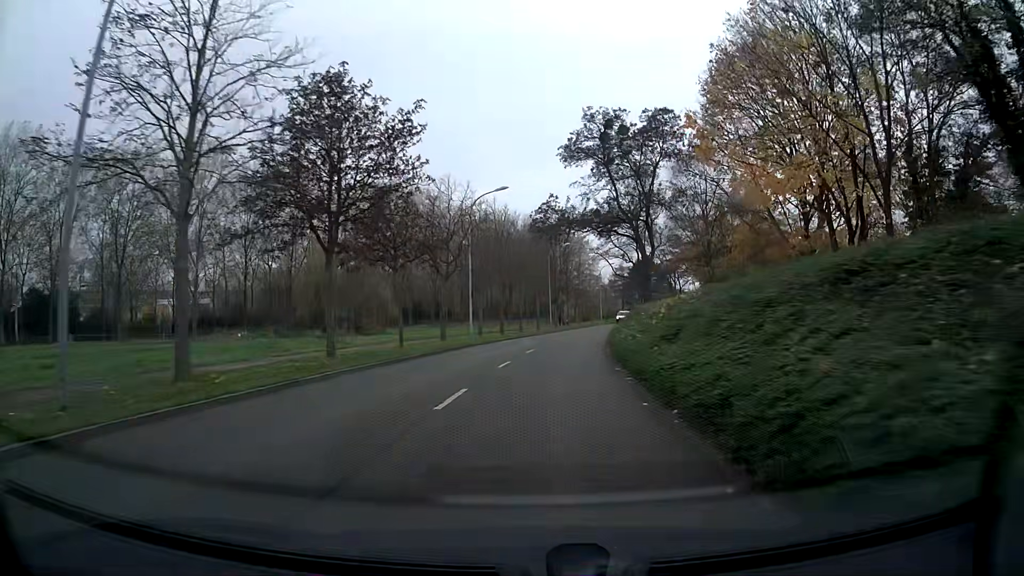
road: tertiary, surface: asphalt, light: Day
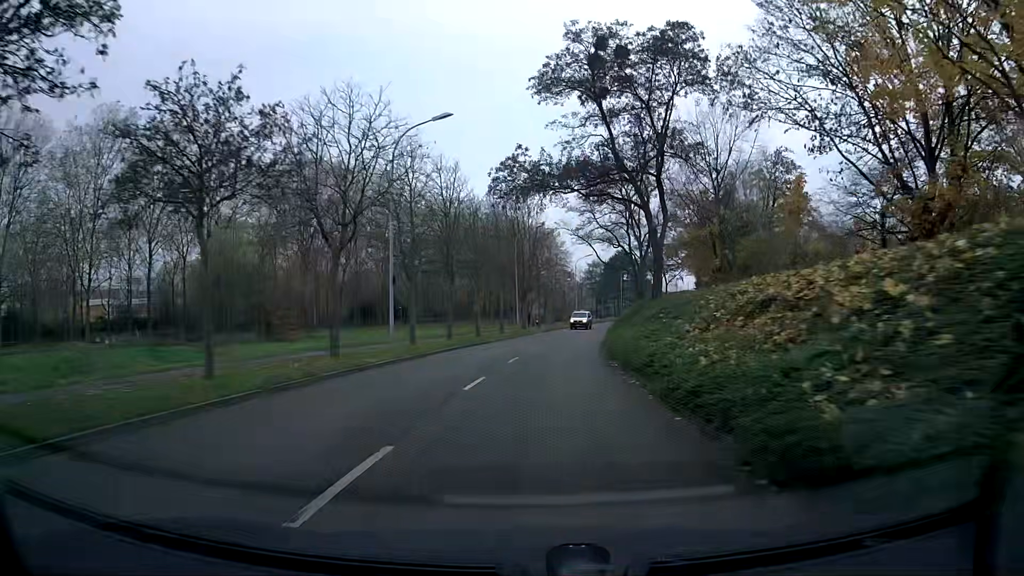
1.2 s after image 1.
(+0.3, +14.9) m; +2°
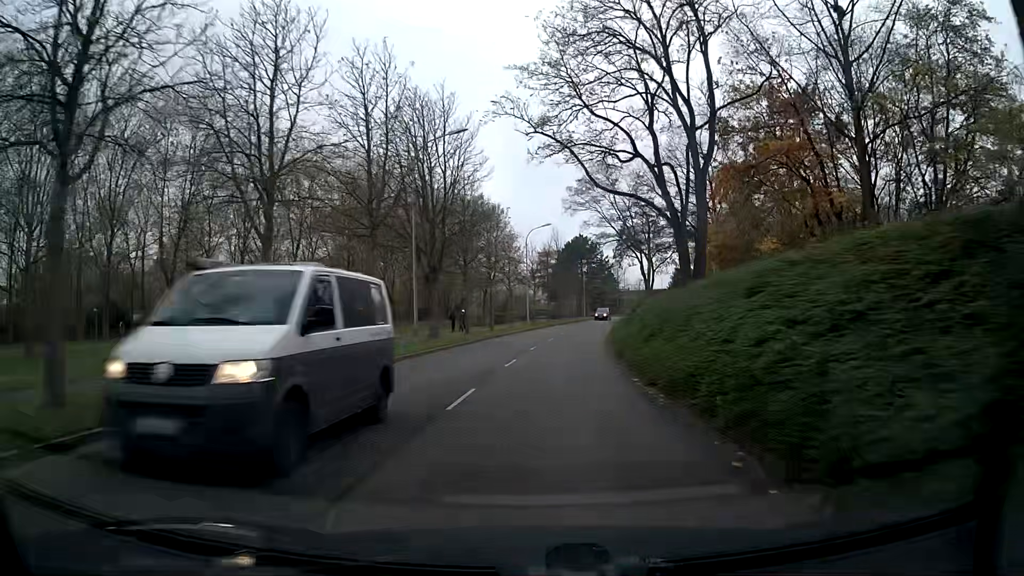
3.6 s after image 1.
(+1.4, +29.8) m; +5°
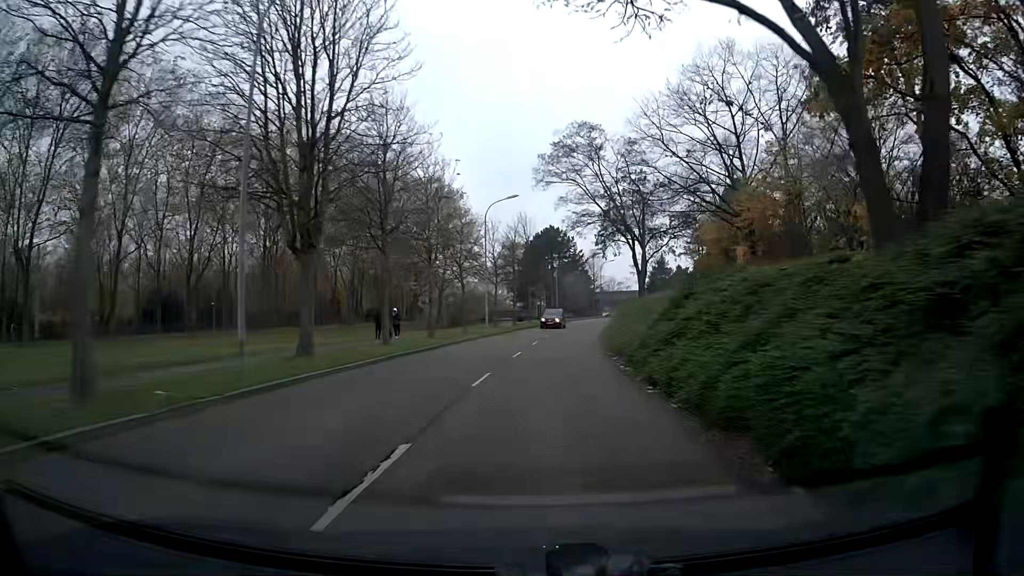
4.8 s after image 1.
(+0.4, +14.9) m; +3°
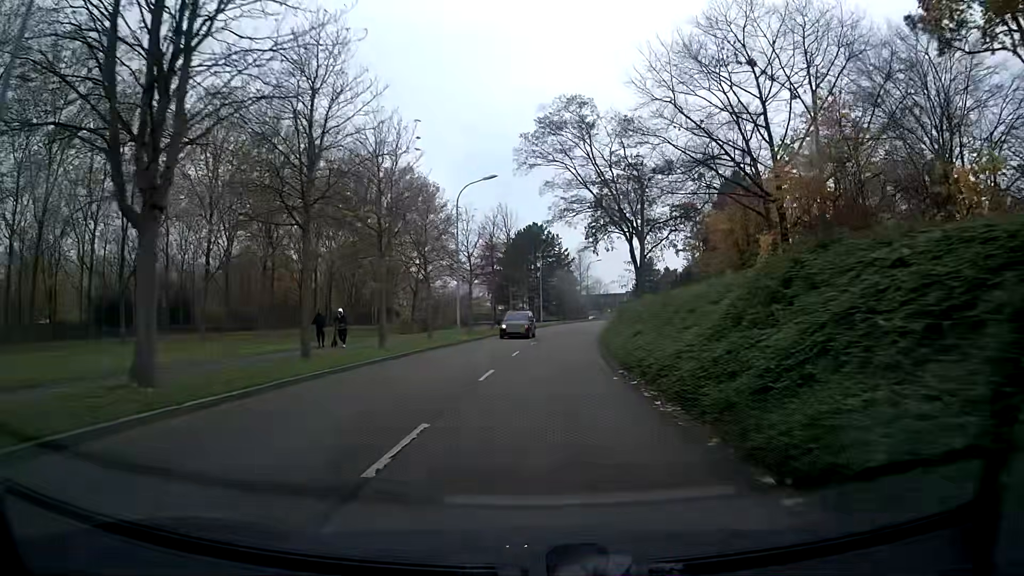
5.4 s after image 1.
(+0.1, +7.5) m; +1°
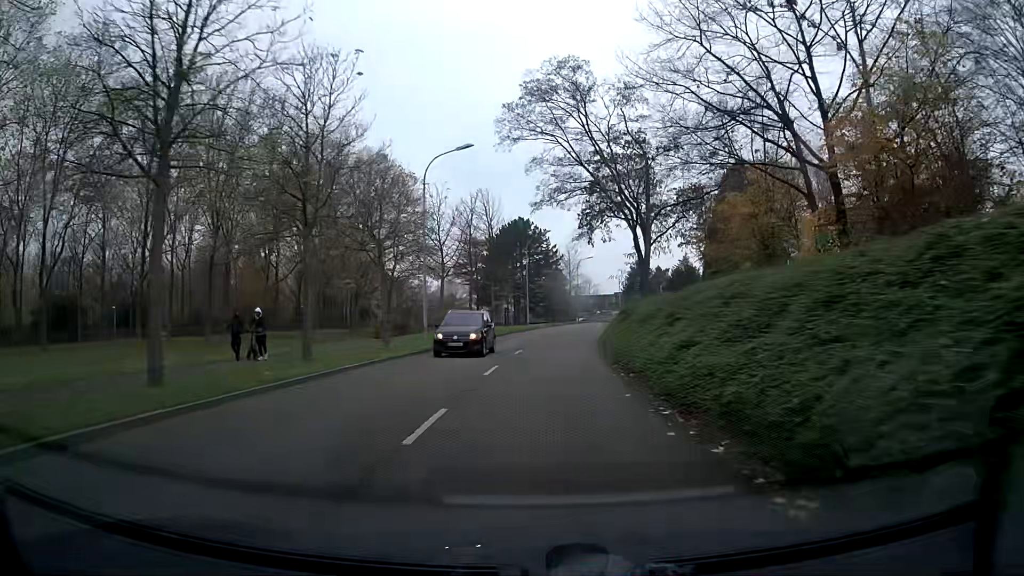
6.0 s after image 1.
(0.0, +7.4) m; 0°
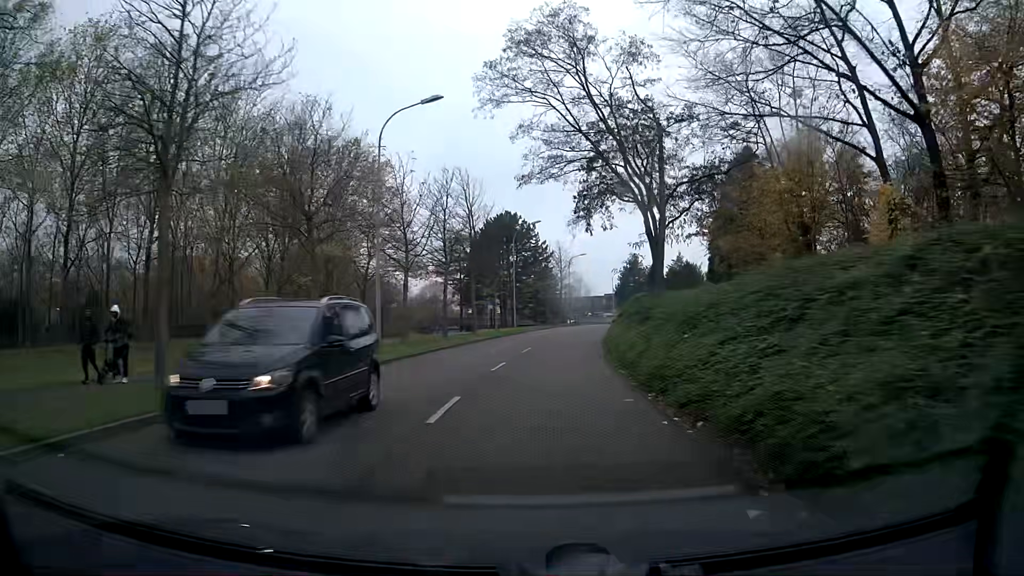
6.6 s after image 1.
(+0.1, +7.4) m; +1°
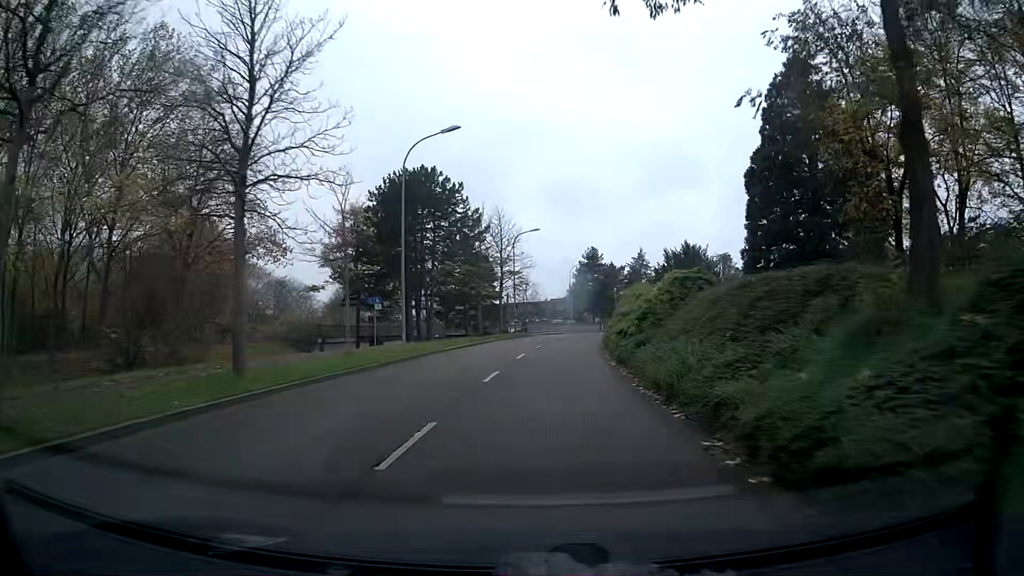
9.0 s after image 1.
(+1.7, +29.5) m; +6°
(0, +10) (+1, +20) (+1, +30) (+2, +40) (+4, +50) (+5, +60) (+7, +70) (+9, +79) (+12, +89) (+14, +99) m
